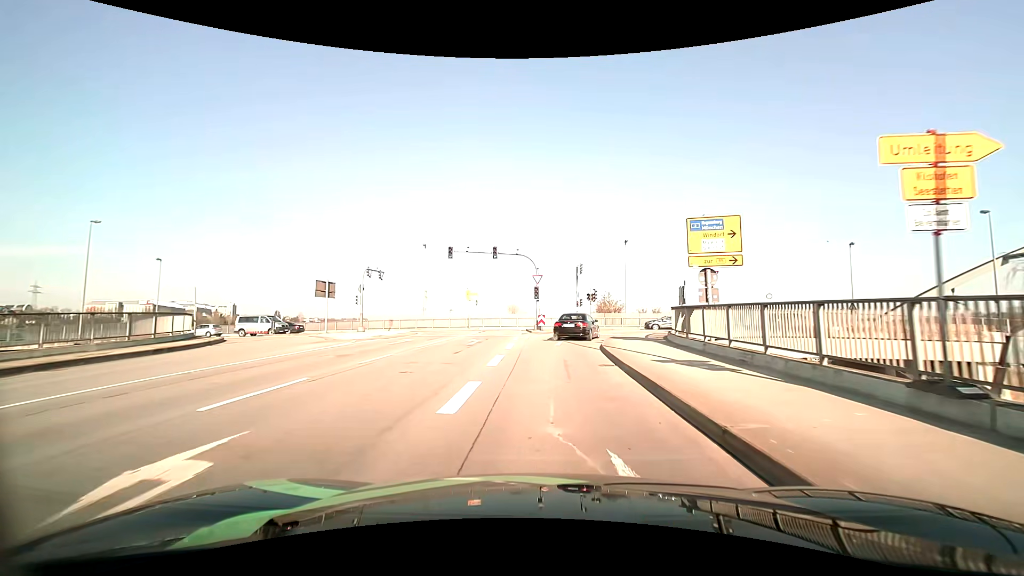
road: primary_link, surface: asphalt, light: Day
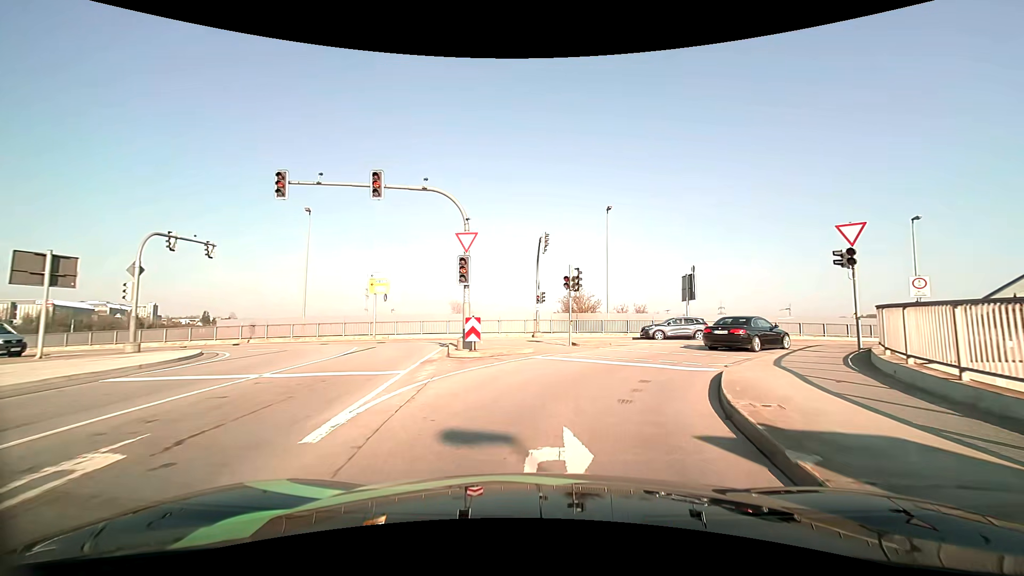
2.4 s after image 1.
(+0.5, +19.0) m; +5°
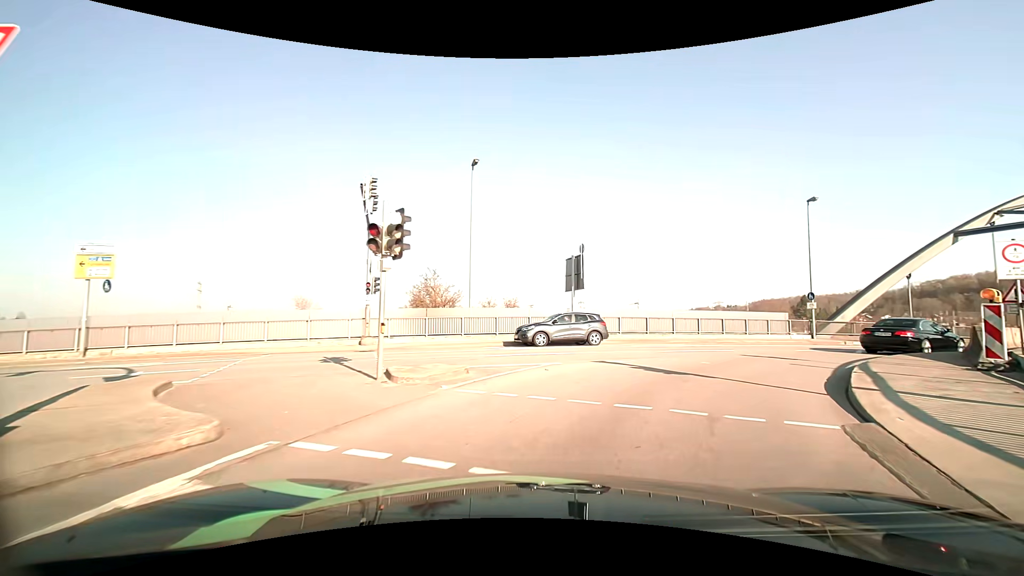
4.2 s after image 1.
(+1.3, +11.4) m; +15°
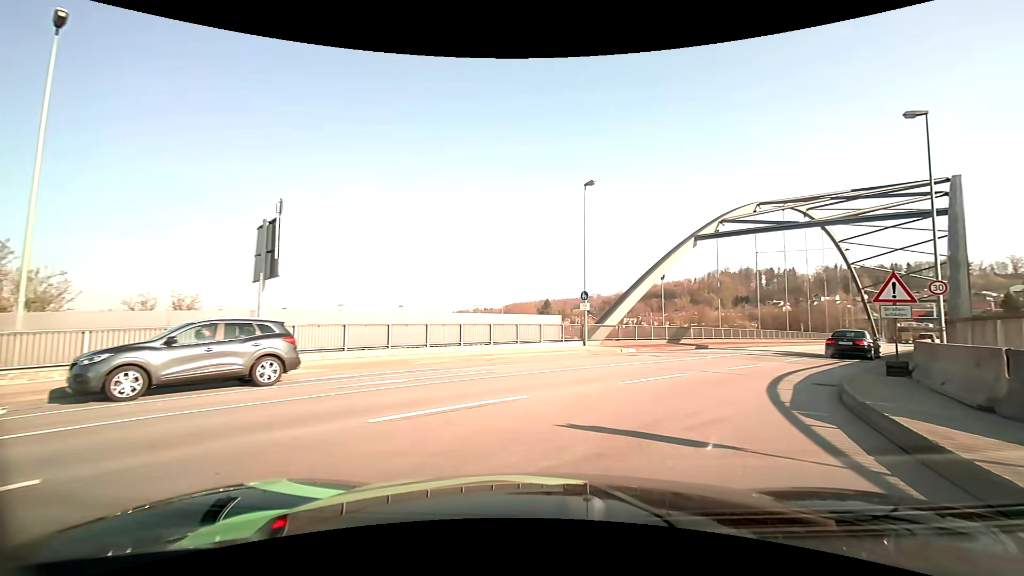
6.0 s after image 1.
(+2.3, +10.9) m; +26°
